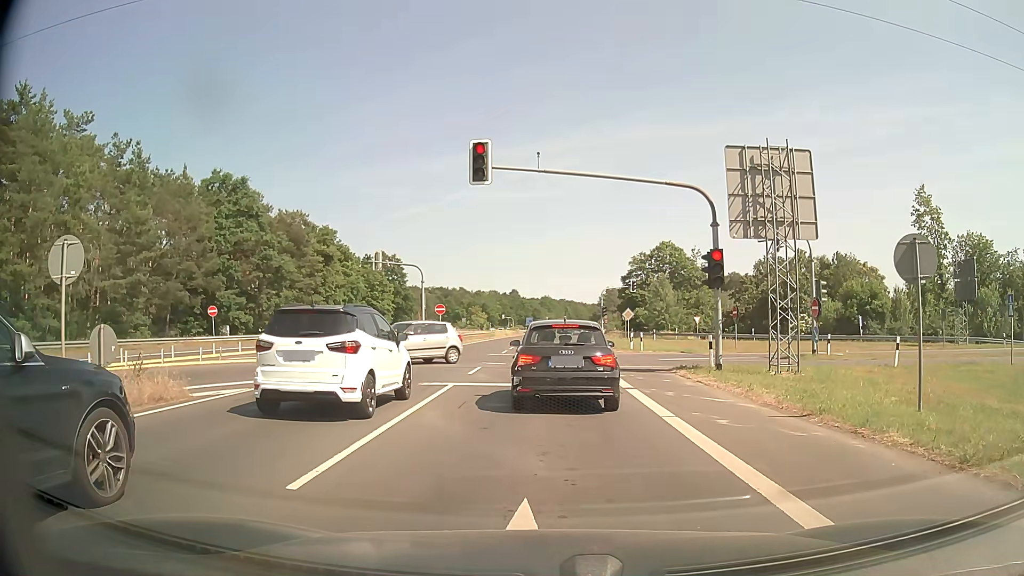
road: secondary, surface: asphalt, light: Day
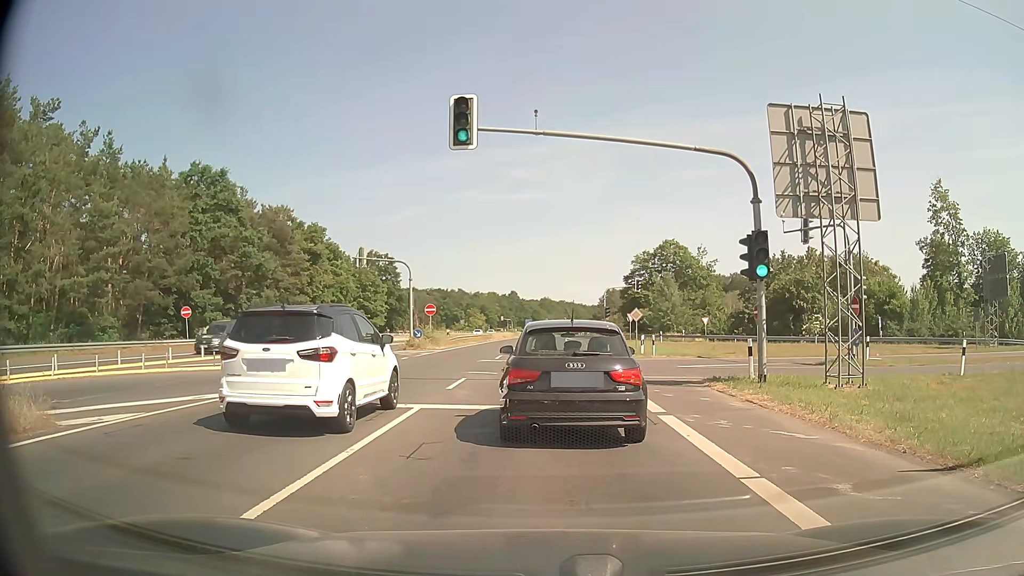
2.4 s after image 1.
(0.0, +4.1) m; +1°
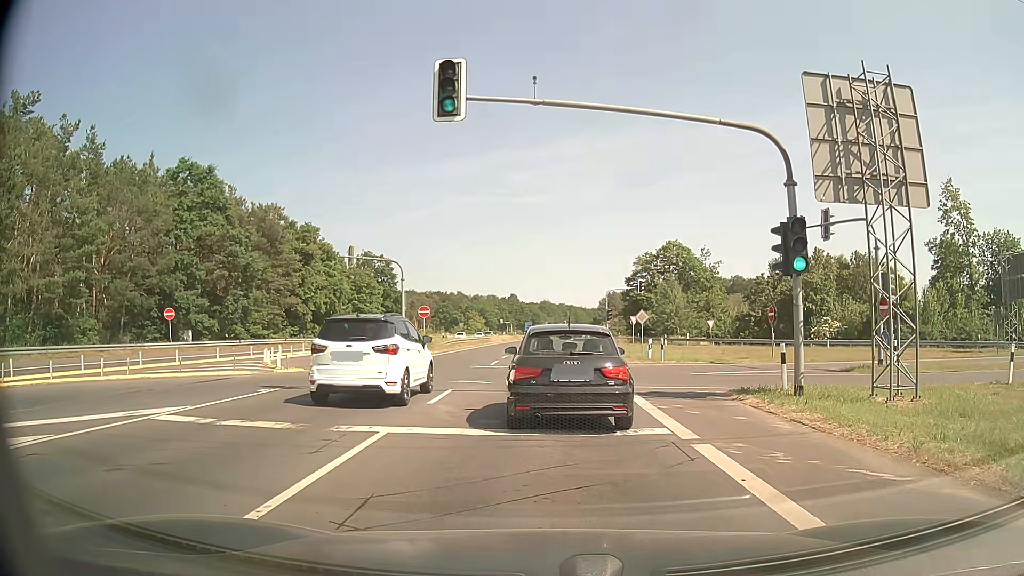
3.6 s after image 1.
(0.0, +2.5) m; -1°
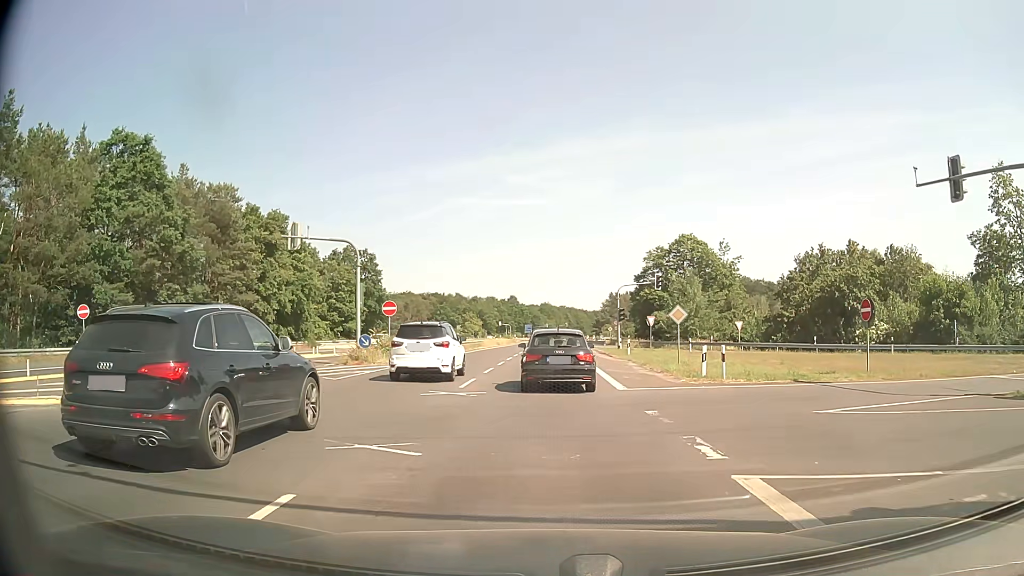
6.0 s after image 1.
(+0.1, +10.5) m; +1°
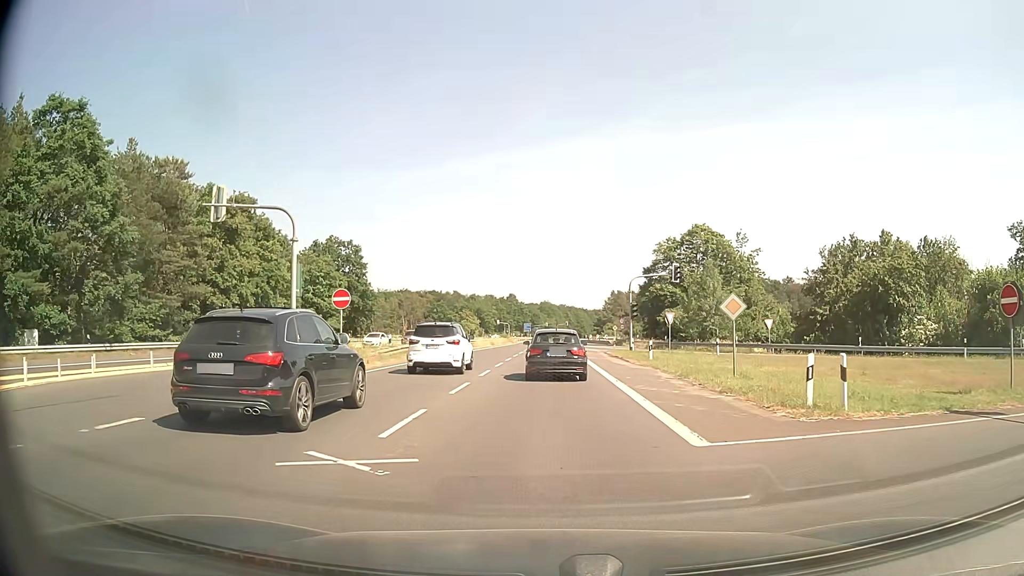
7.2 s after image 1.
(0.0, +8.4) m; 0°
